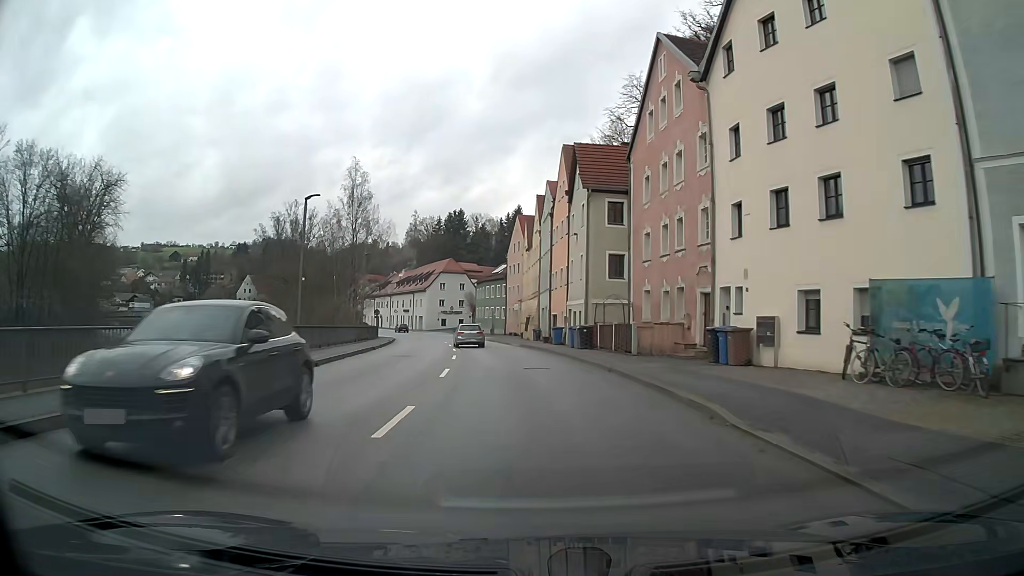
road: primary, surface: asphalt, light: Day
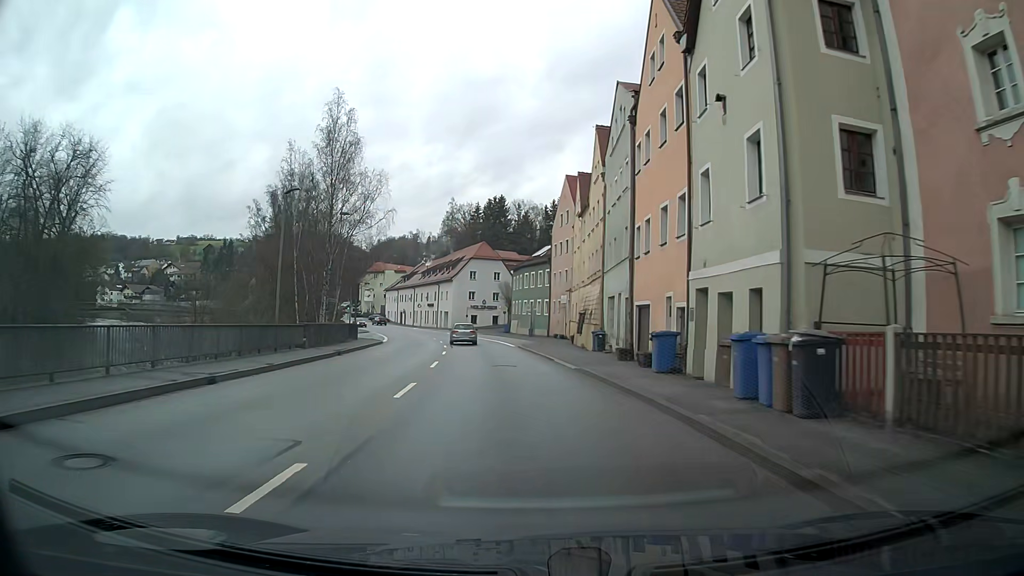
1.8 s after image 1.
(-0.7, +22.7) m; -4°
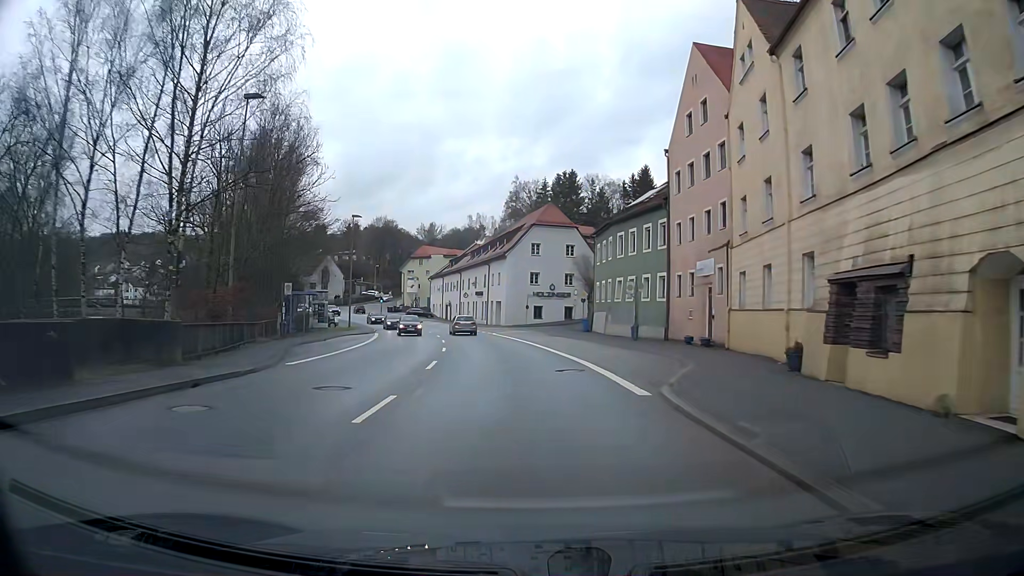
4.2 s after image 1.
(-1.6, +30.8) m; -6°
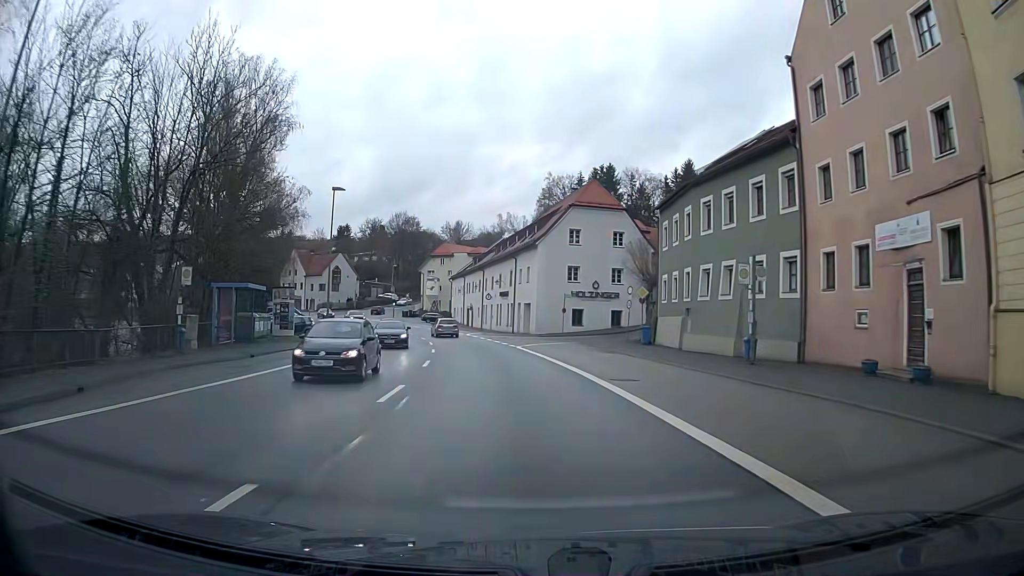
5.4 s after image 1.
(-0.4, +15.5) m; -3°
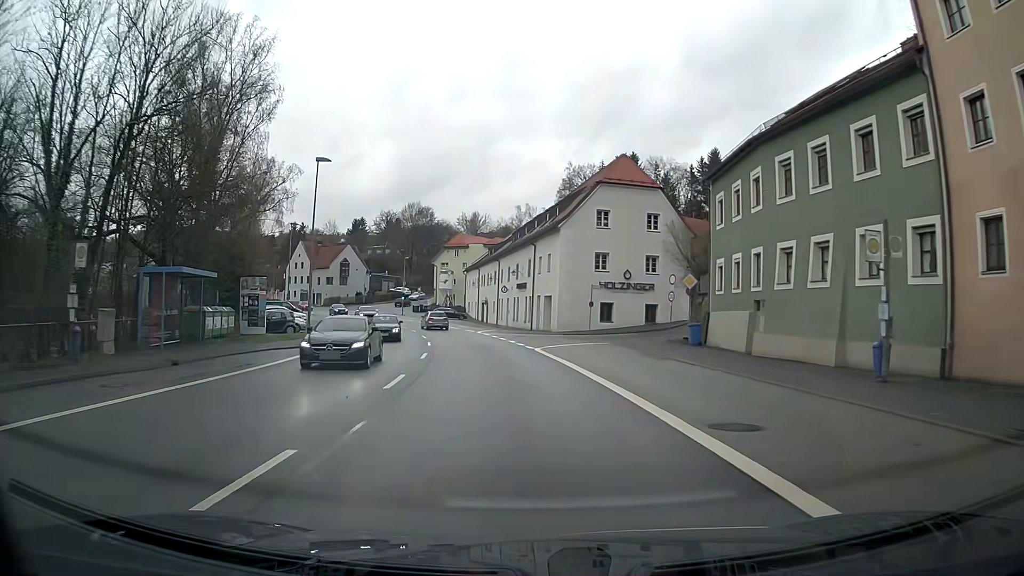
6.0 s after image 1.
(-0.1, +7.8) m; -2°
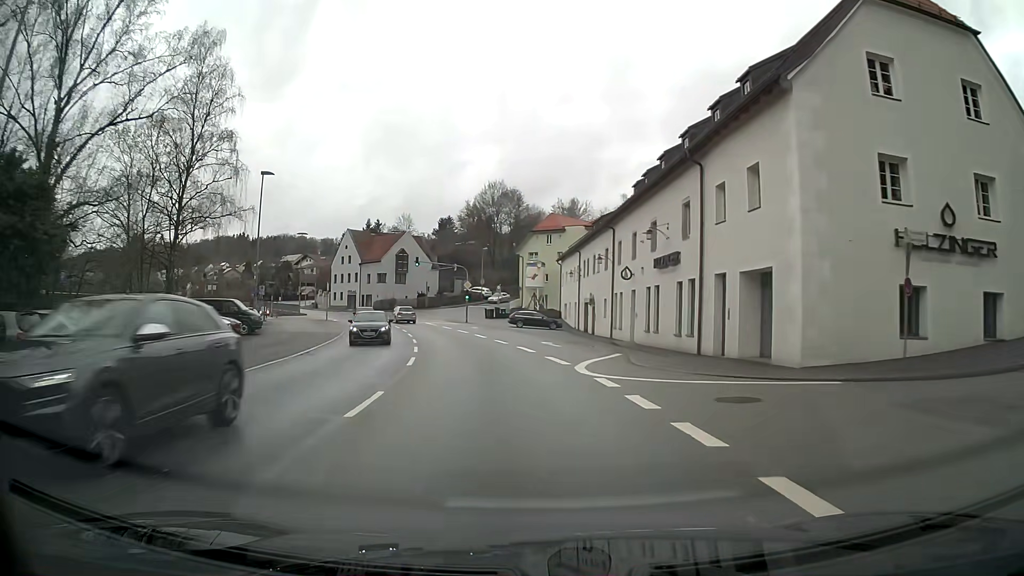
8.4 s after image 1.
(-2.3, +30.6) m; -9°
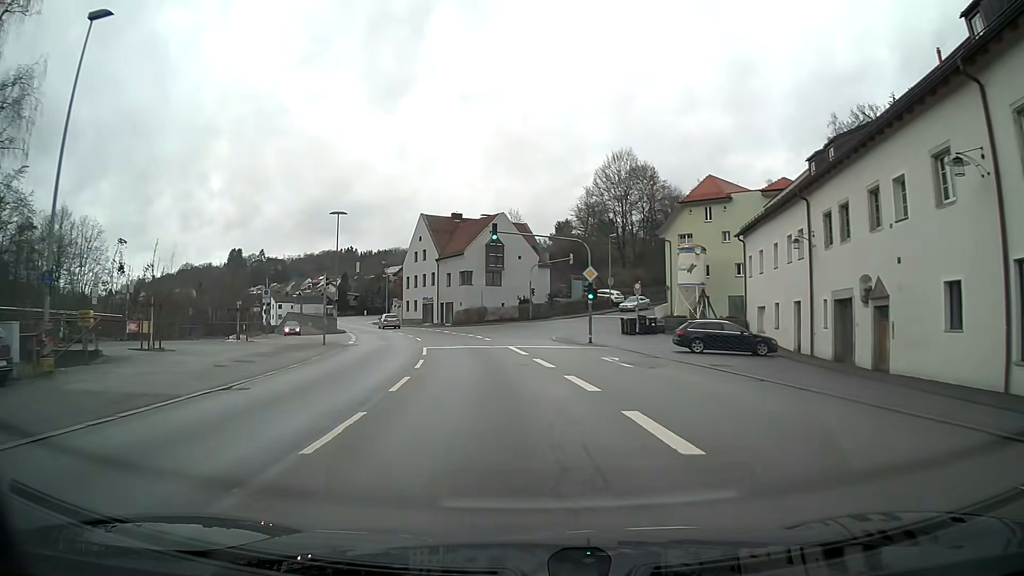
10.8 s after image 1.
(-2.7, +29.2) m; -10°
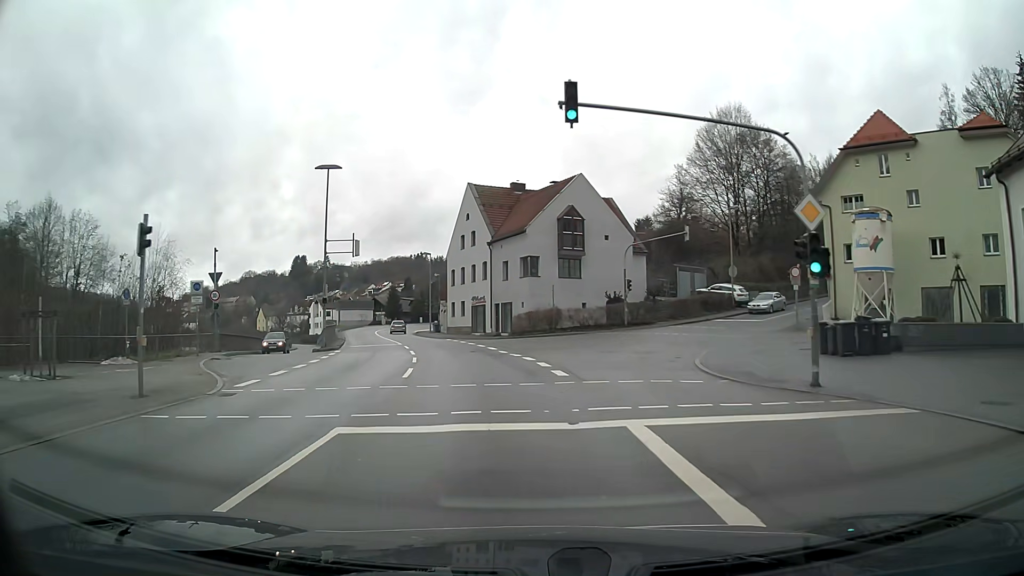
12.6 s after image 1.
(-1.2, +21.1) m; -7°
